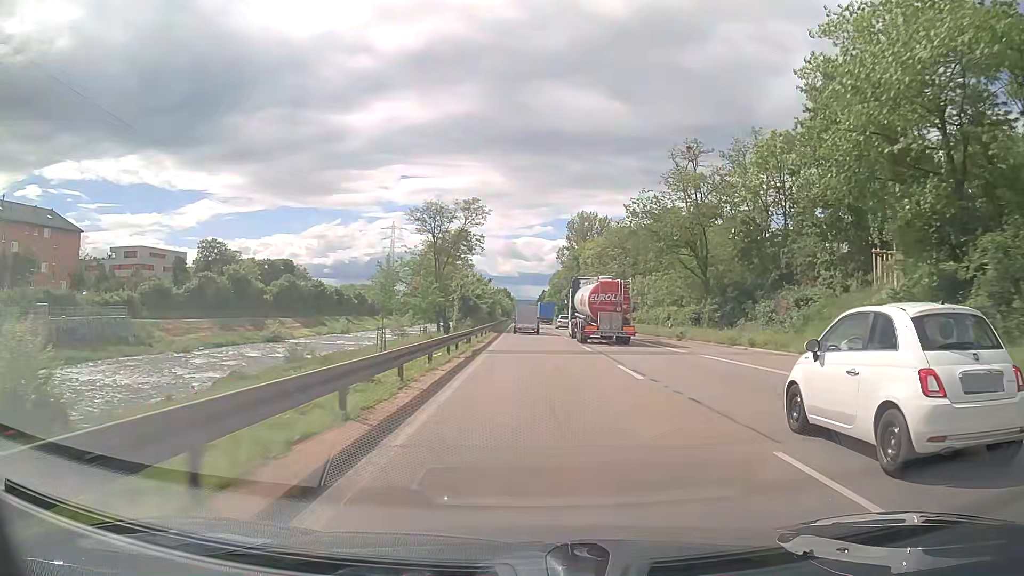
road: trunk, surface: asphalt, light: Day
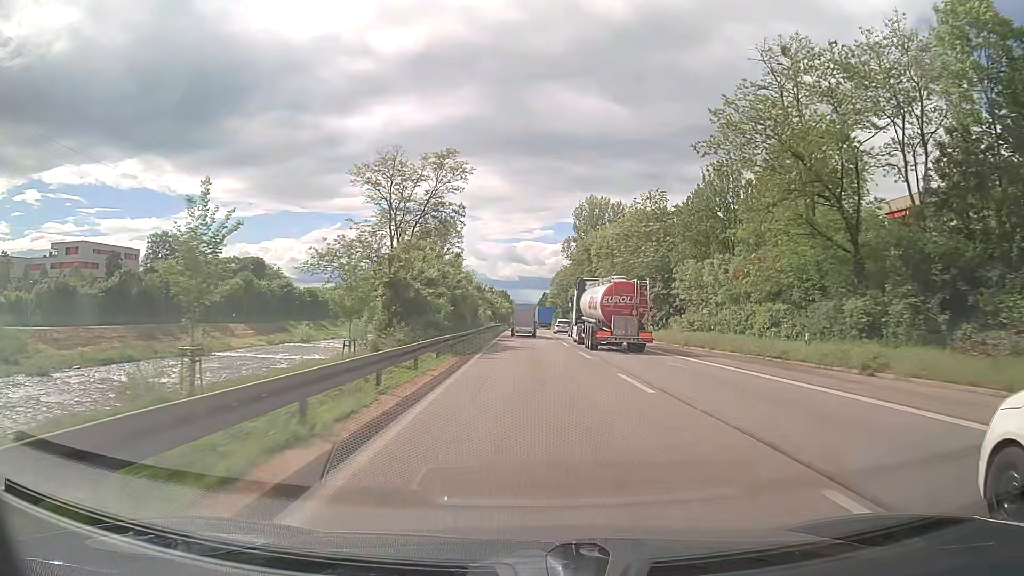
(0.0, +25.1) m; 0°
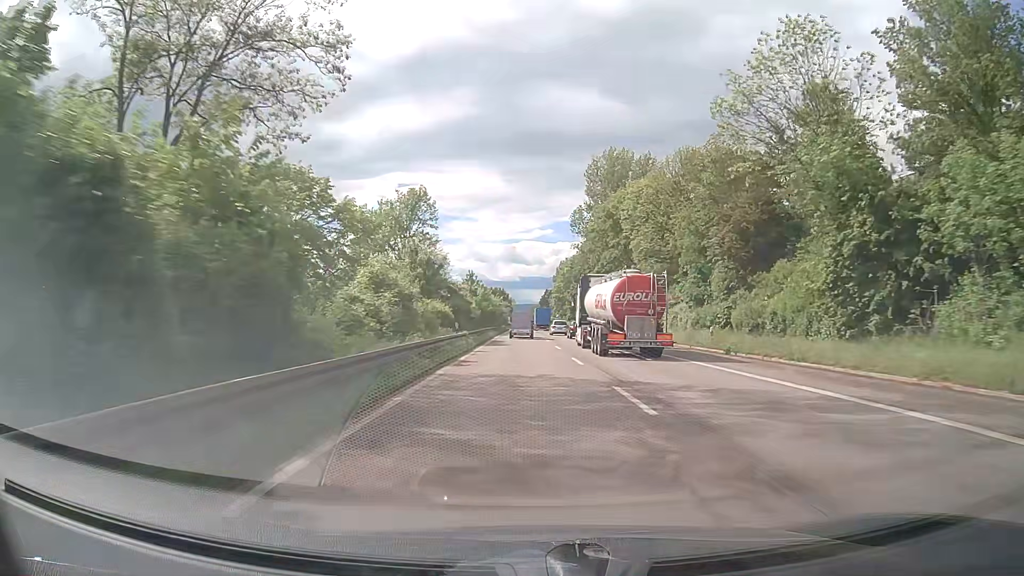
(+0.2, +37.5) m; 0°
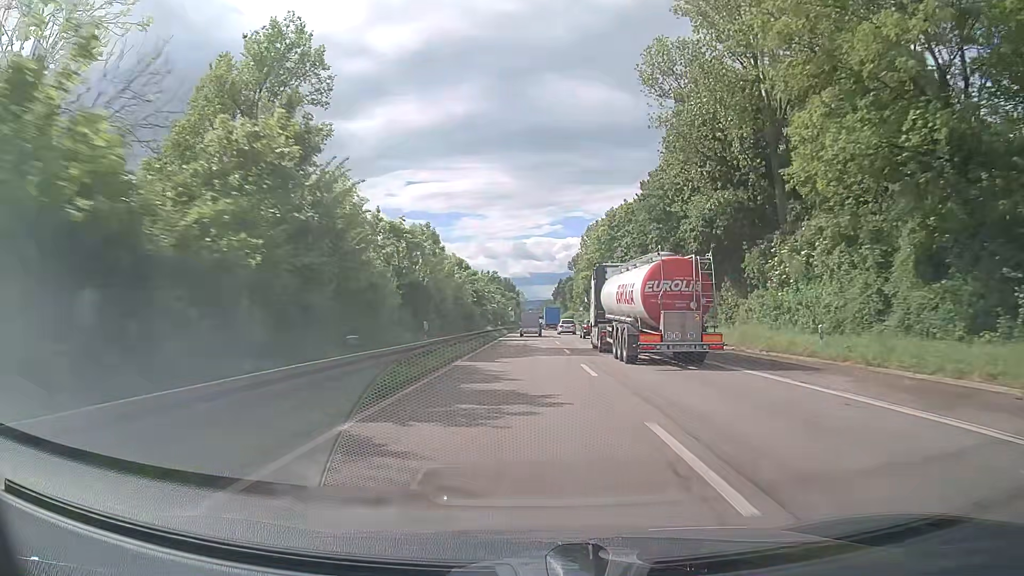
(-0.7, +62.0) m; -1°
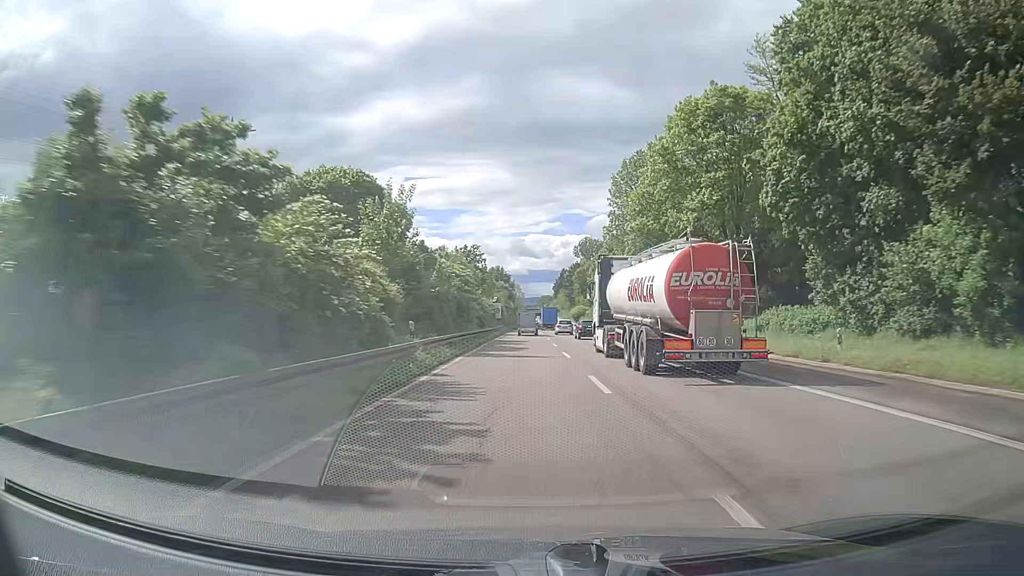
(0.0, +49.5) m; 0°
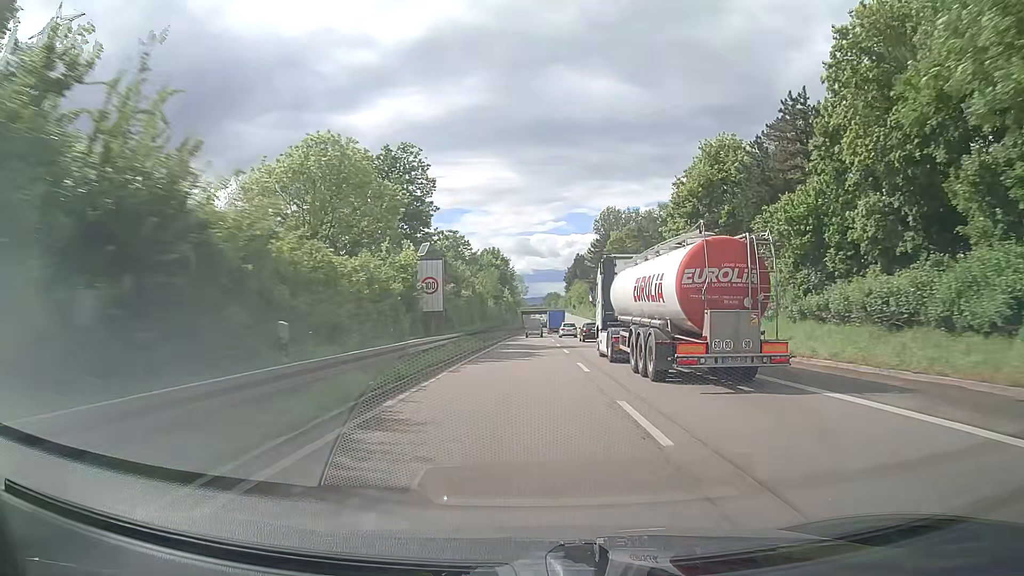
(-0.2, +62.8) m; -1°
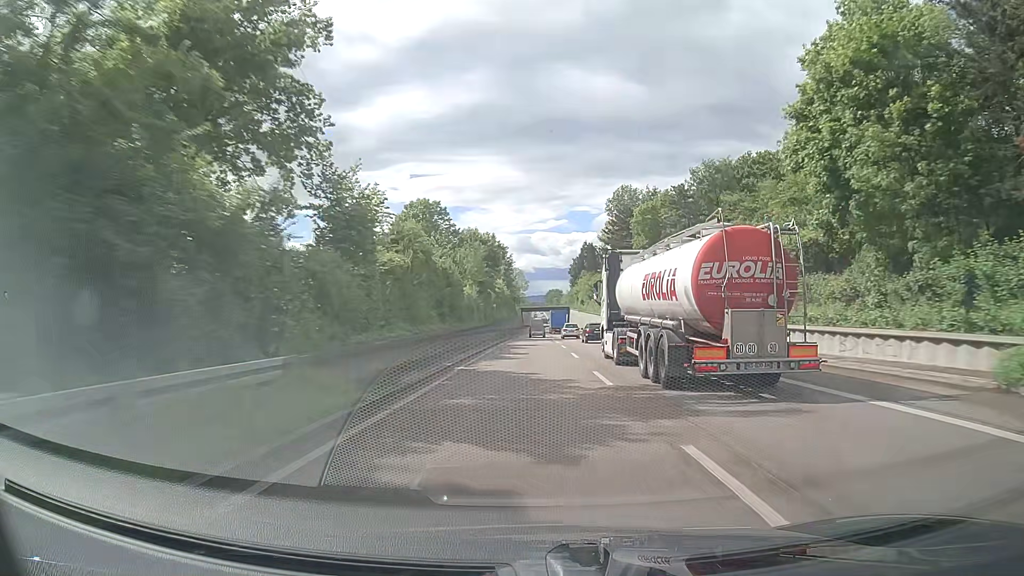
(0.0, +27.1) m; 0°
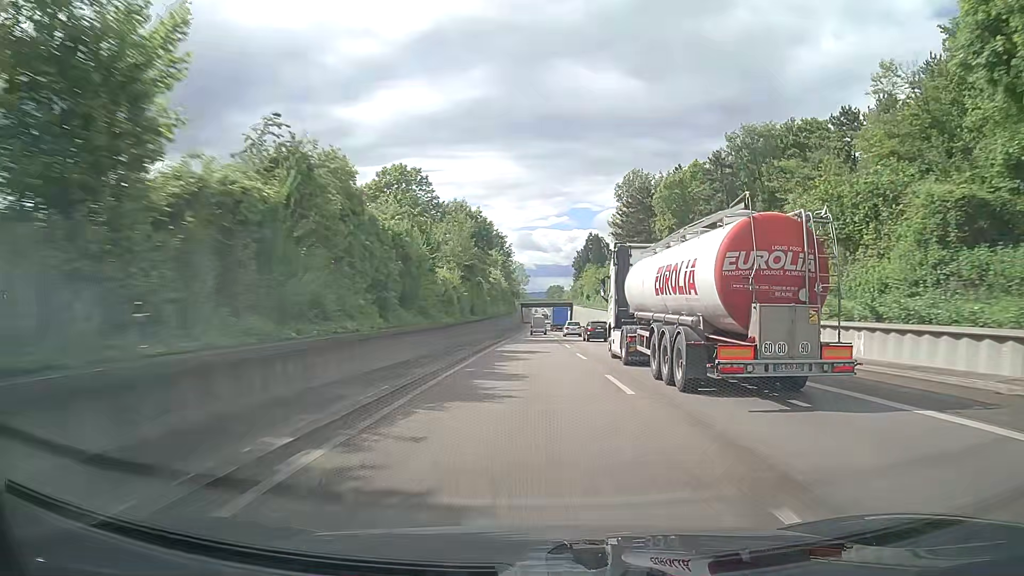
(0.0, +14.1) m; 0°
(0, +10) (0, +20) (0, +30) (0, +40) (0, +50) (0, +60) (0, +70) (0, +80) (0, +90) (0, +100) m
